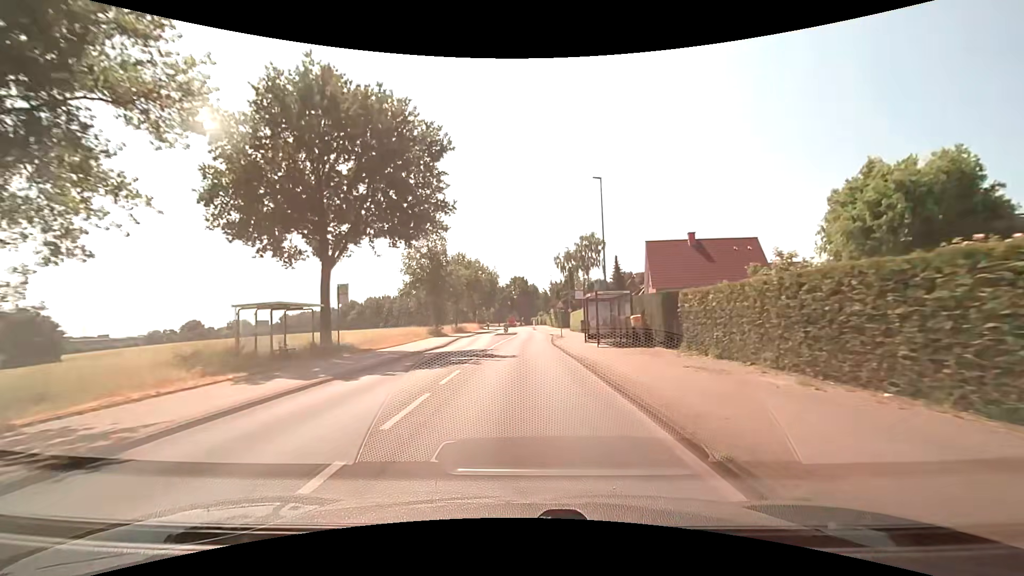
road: secondary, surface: asphalt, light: Day
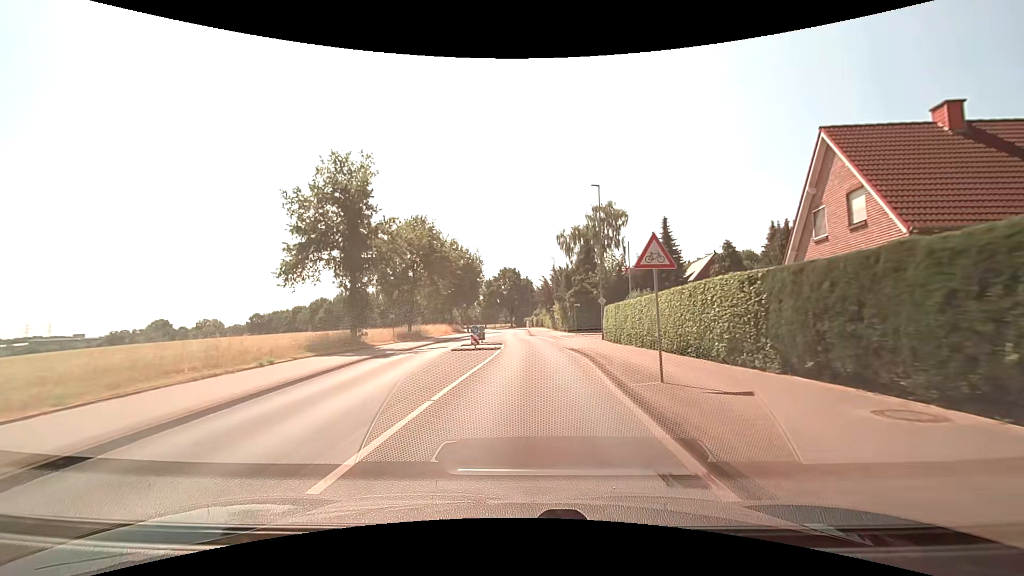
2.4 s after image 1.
(-0.2, +29.2) m; +1°
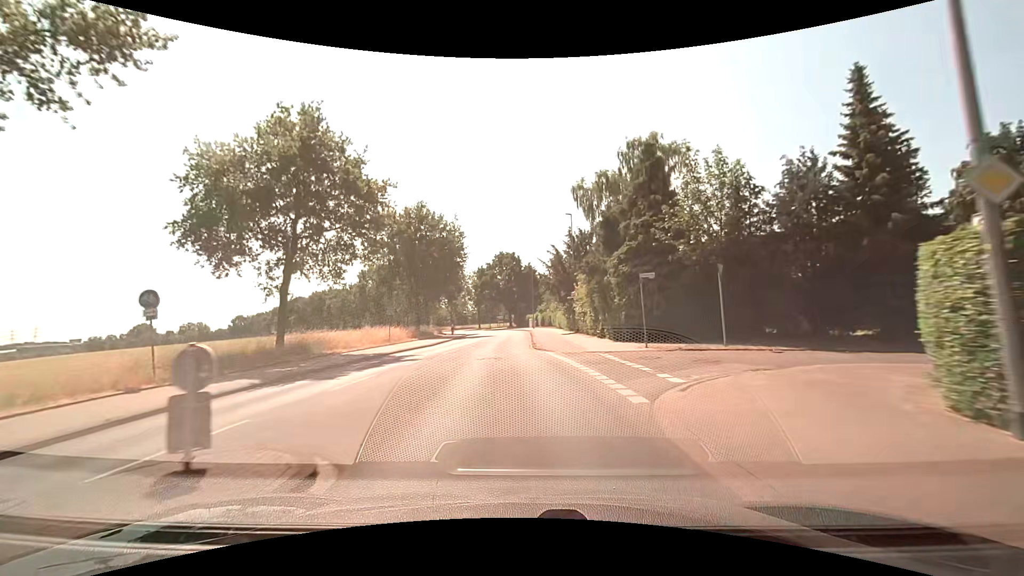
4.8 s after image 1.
(+0.3, +27.9) m; 0°
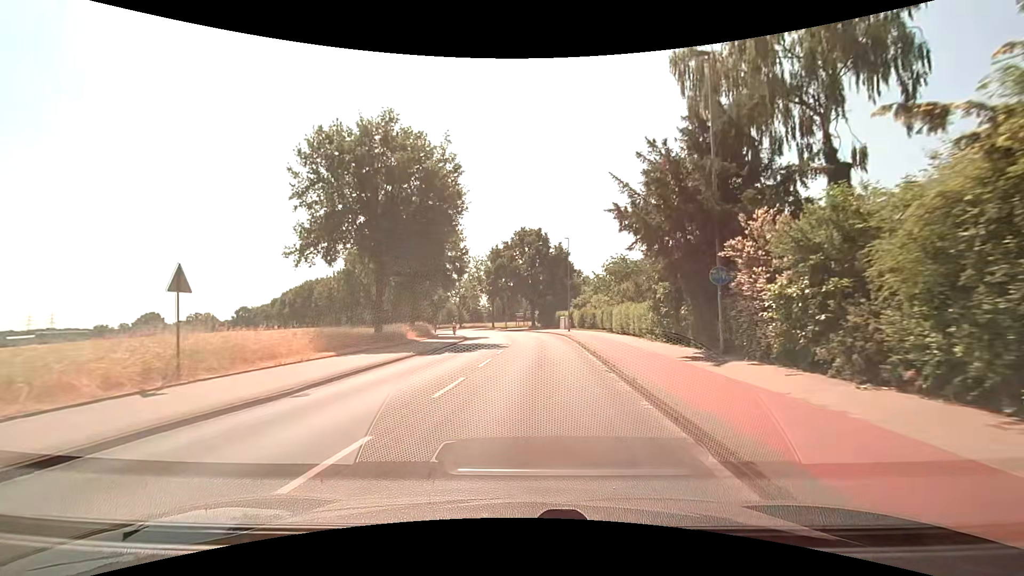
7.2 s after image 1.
(-1.3, +26.4) m; -2°
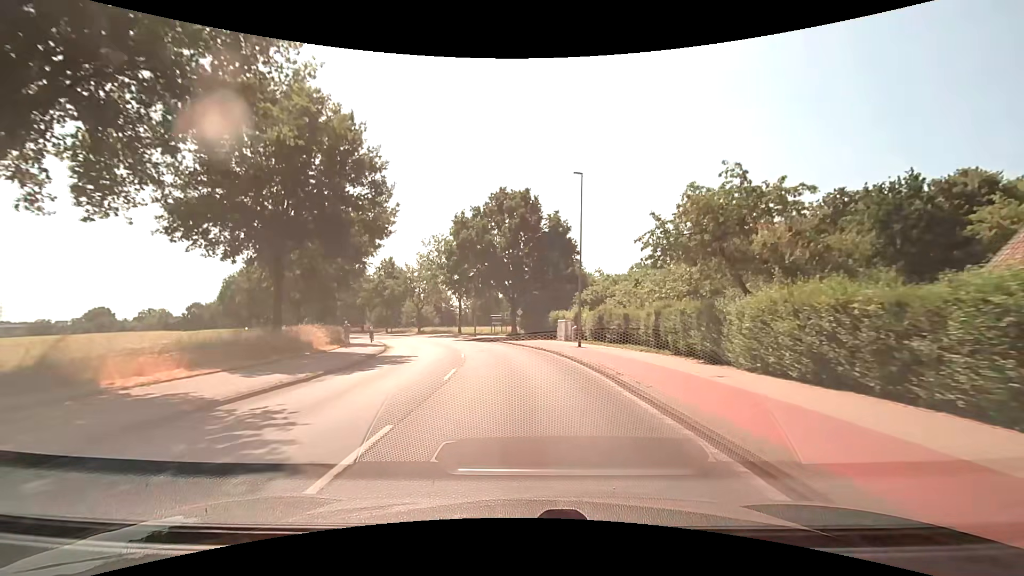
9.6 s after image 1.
(+0.7, +26.3) m; +2°
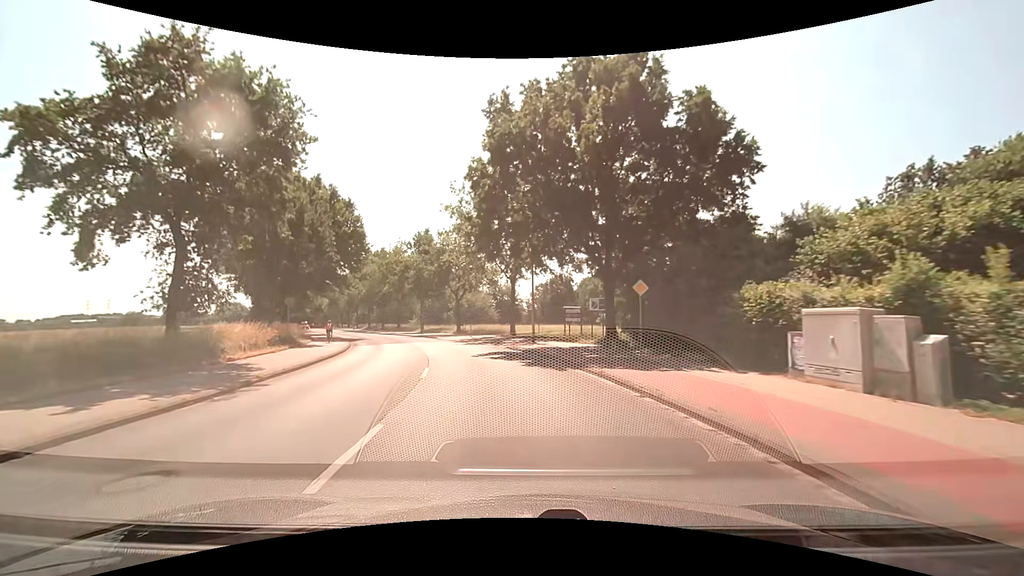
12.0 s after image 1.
(-1.3, +27.7) m; -8°
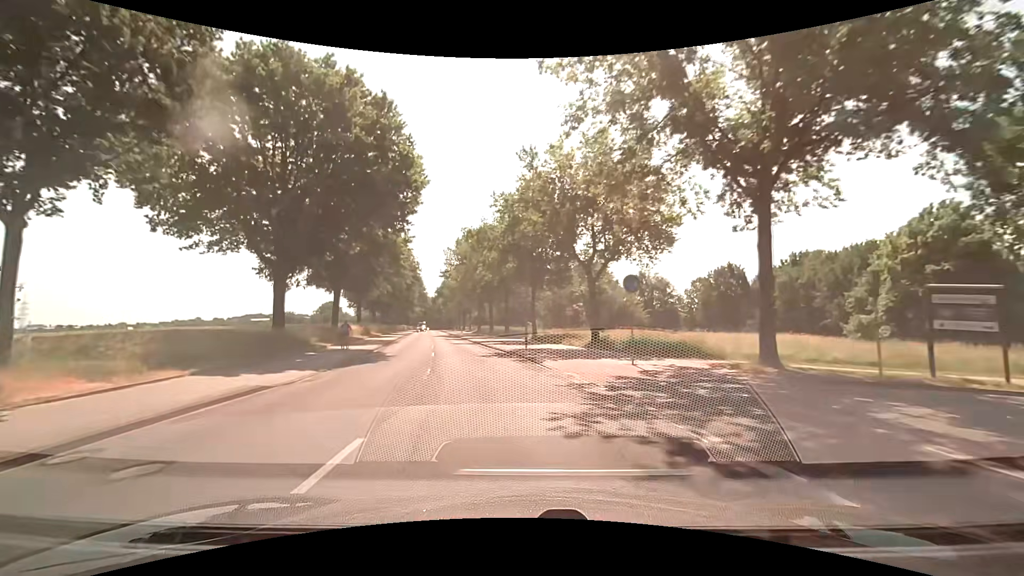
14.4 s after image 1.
(-3.3, +28.5) m; -14°
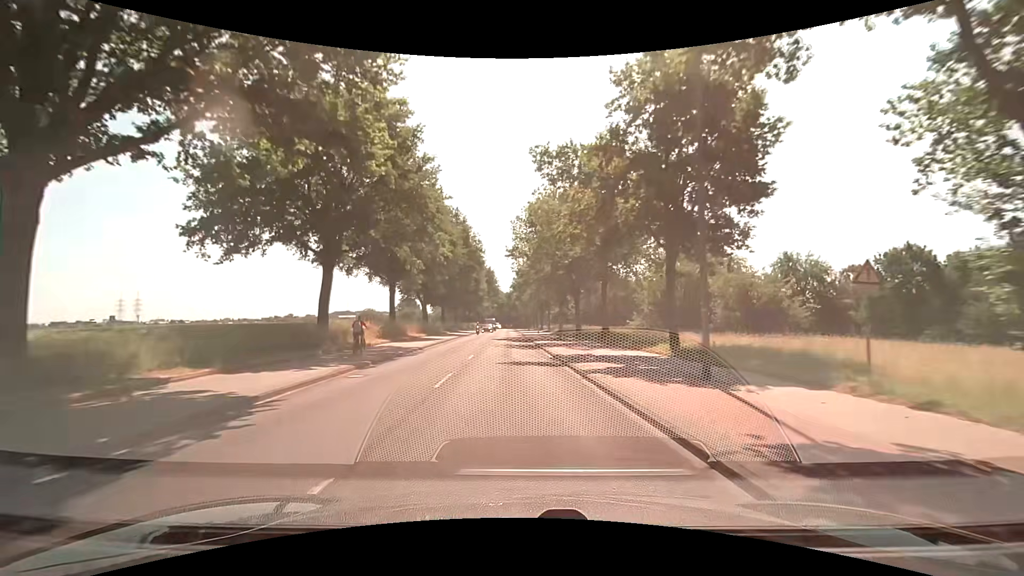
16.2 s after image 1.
(-2.2, +21.0) m; -10°
(0, +10) (0, +20) (-1, +30) (-1, +40) (-1, +50) (-1, +60) (-2, +70) (-2, +80) (-2, +90) (-3, +100) m
